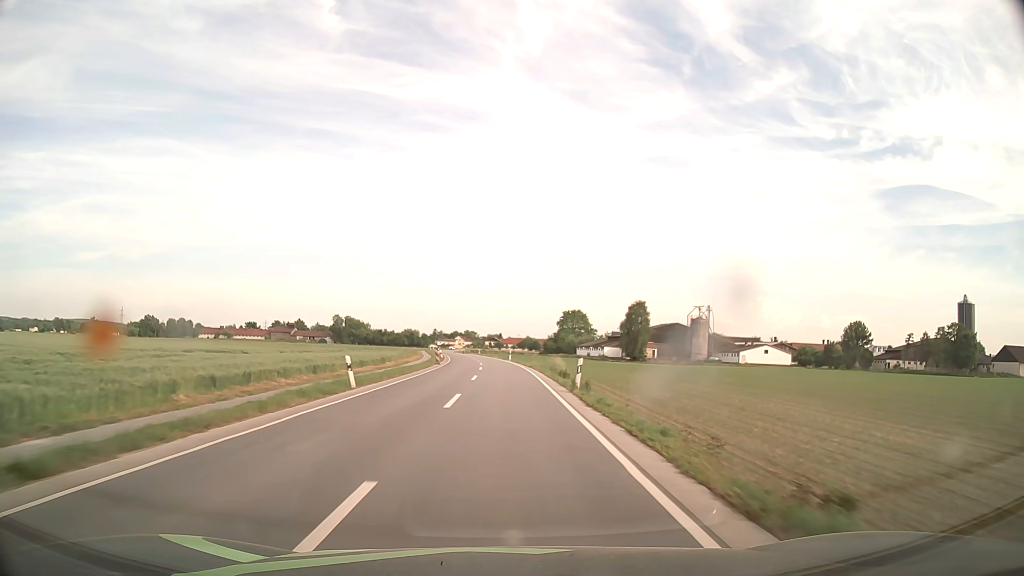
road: secondary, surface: asphalt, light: Day
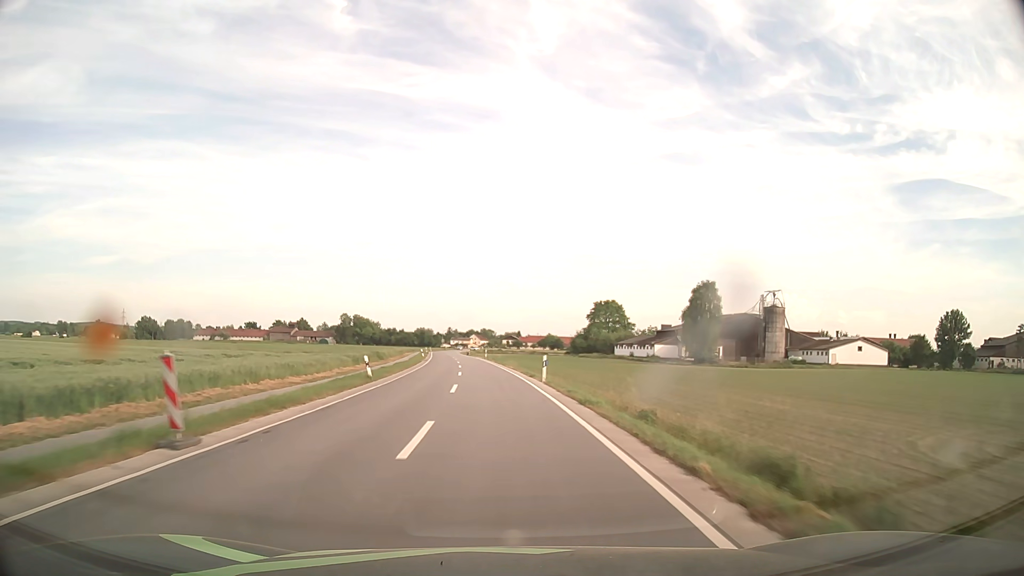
(-0.2, +42.4) m; -1°
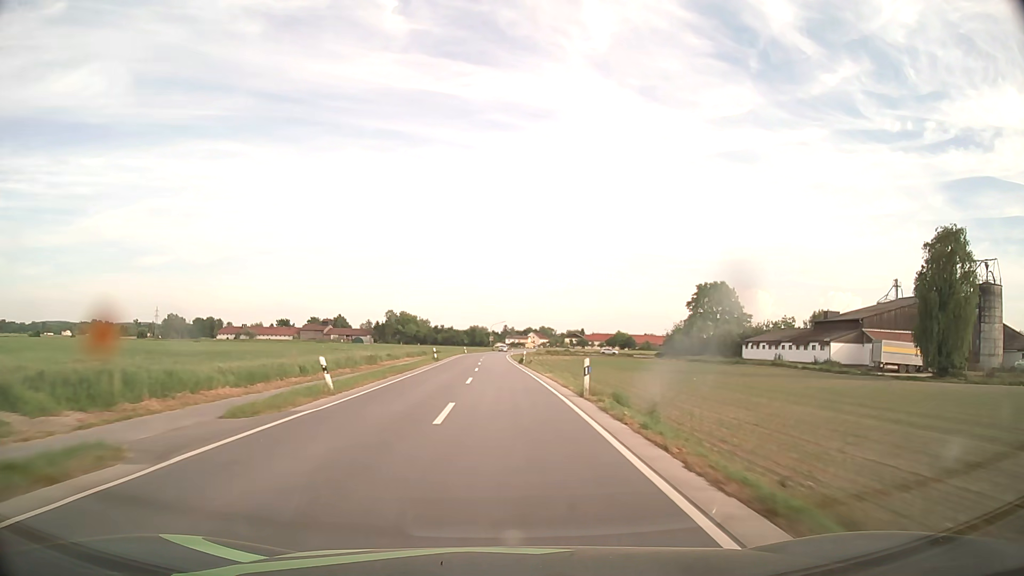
(-2.7, +56.7) m; -5°
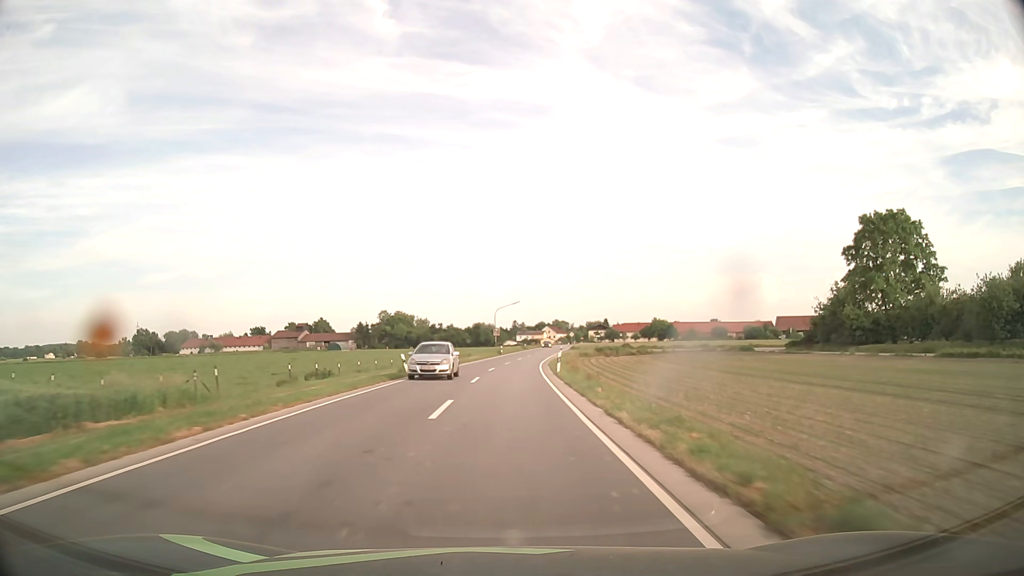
(-1.0, +71.2) m; -1°
(0, +10) (0, +20) (0, +30) (+1, +40) (+1, +50) (+2, +60) (+3, +70) (+4, +80) (+5, +90) (+6, +100) m
